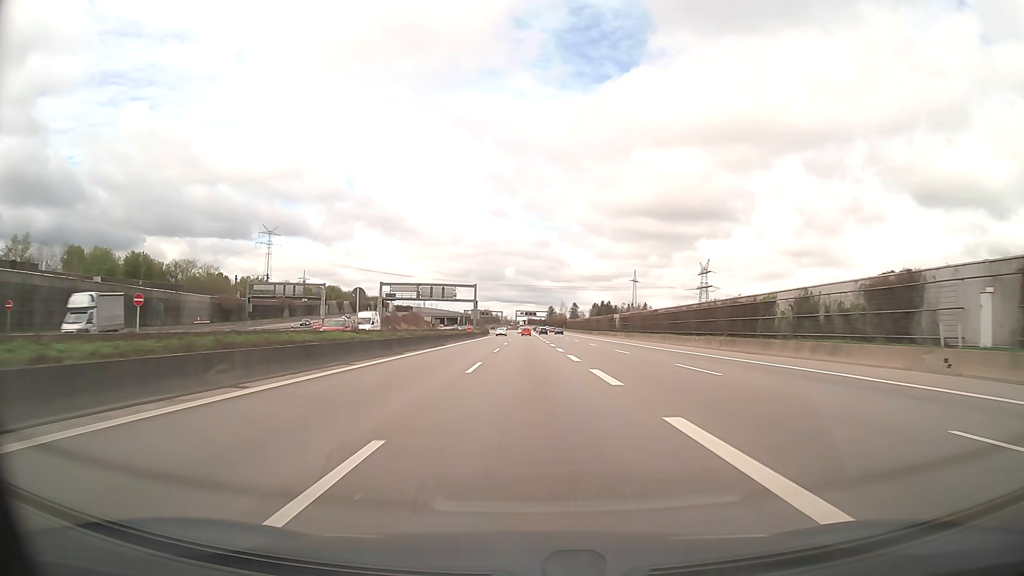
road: motorway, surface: asphalt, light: Day
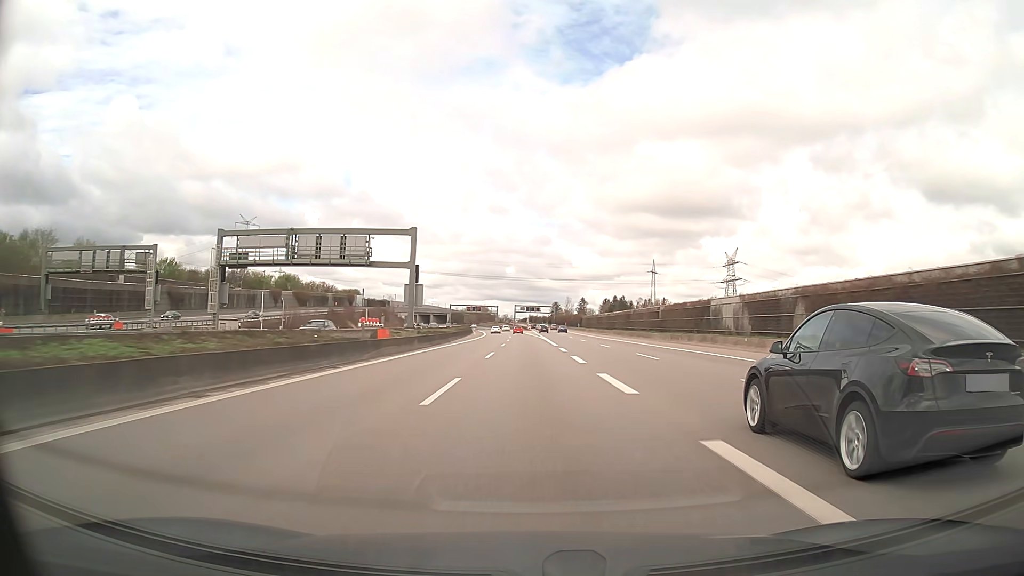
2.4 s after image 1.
(-0.1, +62.6) m; 0°
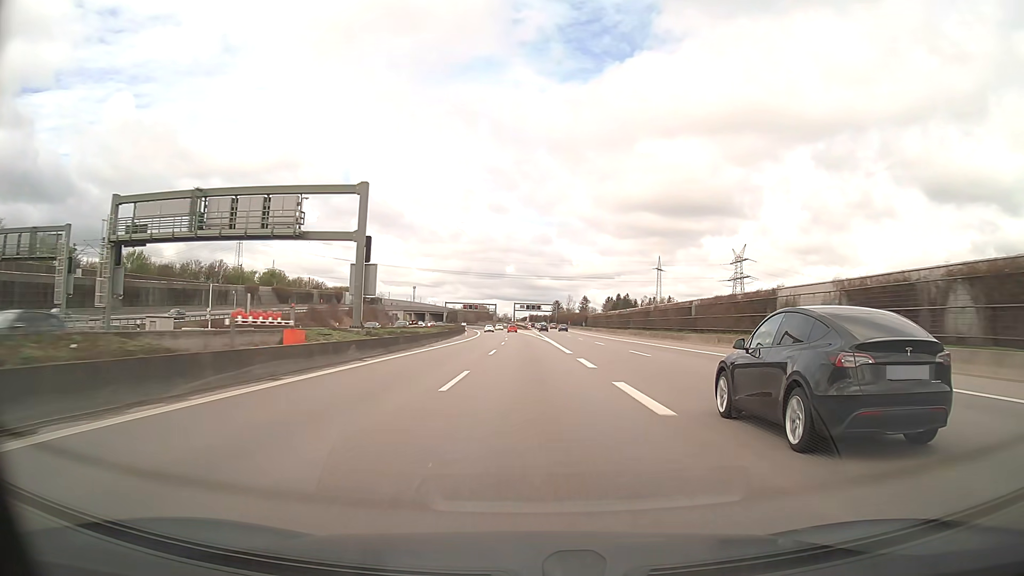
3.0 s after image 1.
(0.0, +15.7) m; 0°
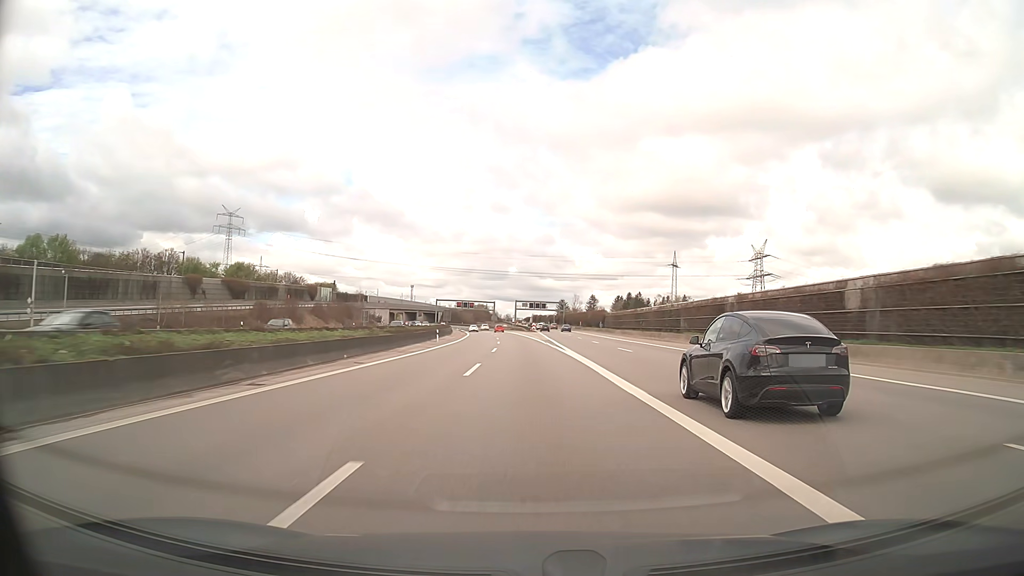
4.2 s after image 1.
(-0.1, +31.5) m; 0°
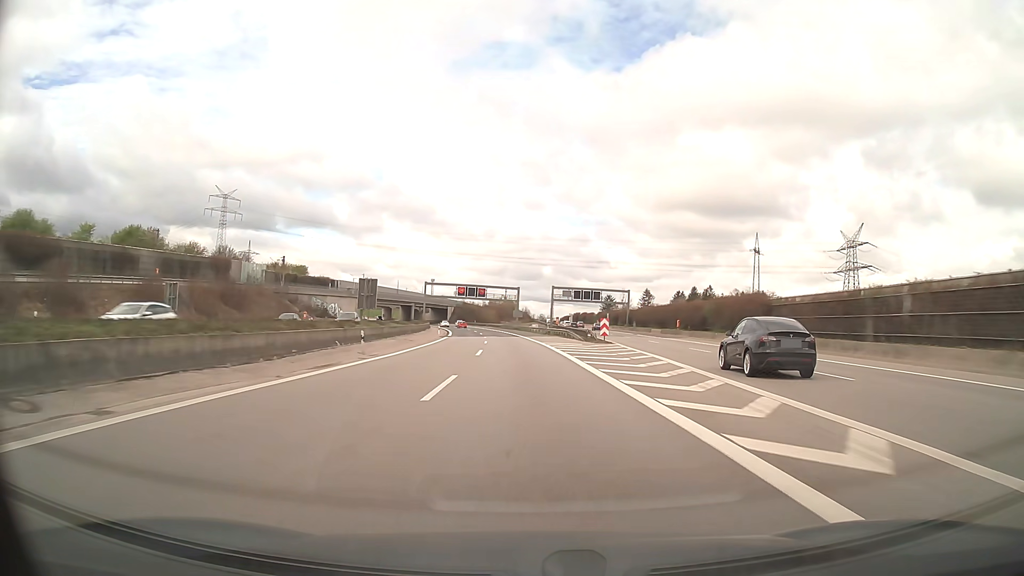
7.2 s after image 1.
(-1.7, +78.9) m; -3°
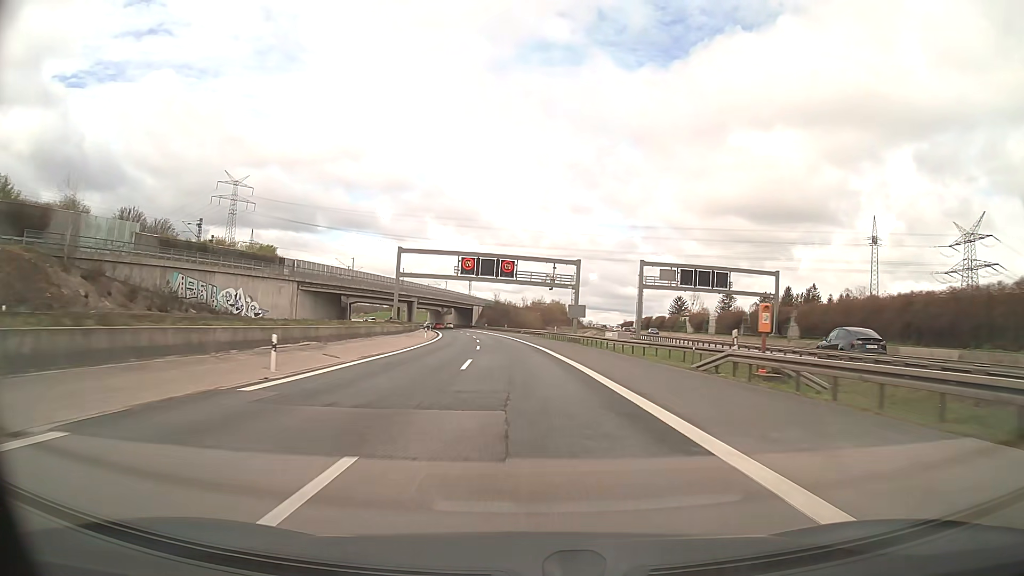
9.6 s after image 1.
(-2.0, +63.1) m; -4°
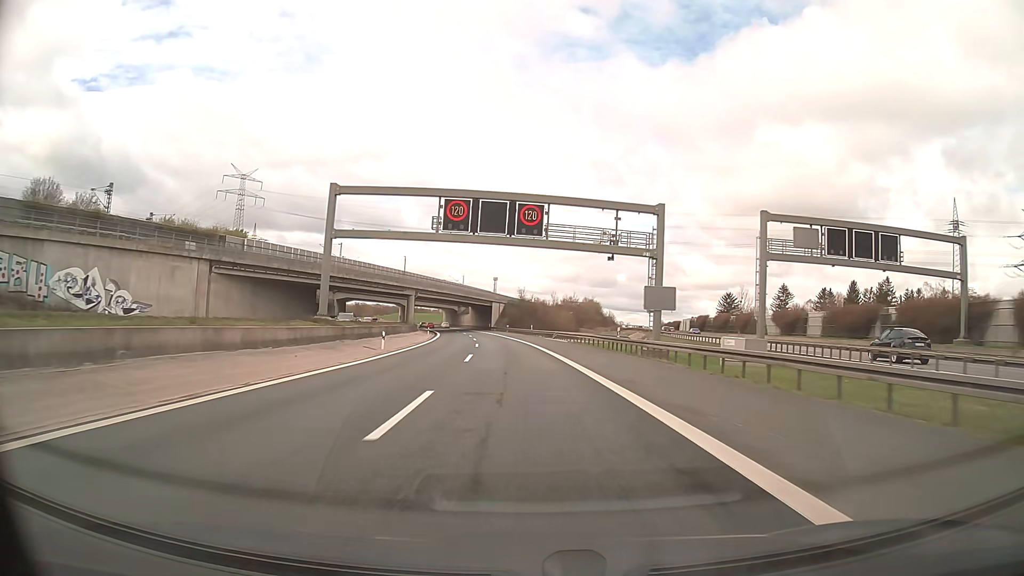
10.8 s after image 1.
(-0.6, +31.5) m; -2°
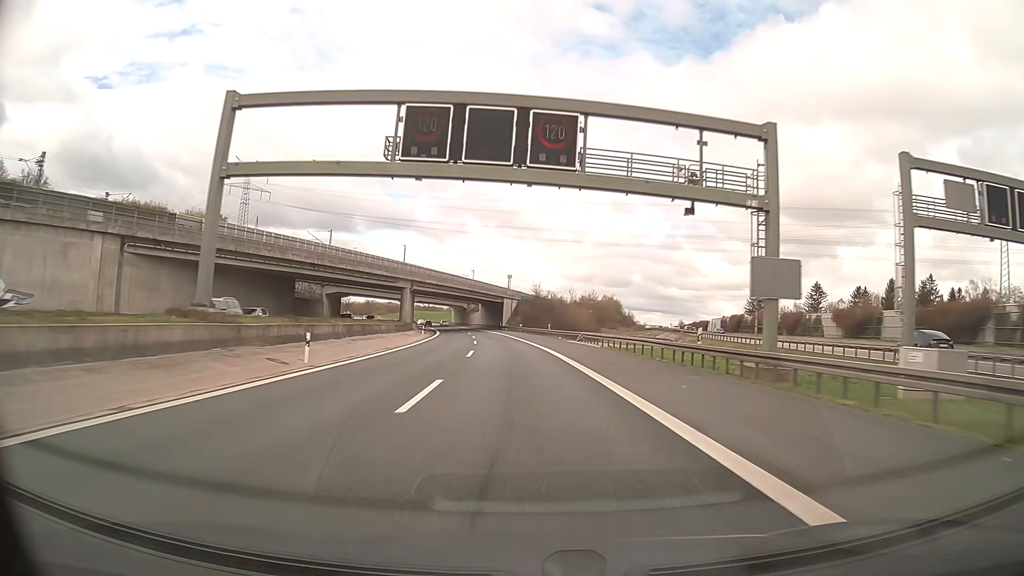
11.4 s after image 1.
(-0.1, +15.8) m; -1°
(0, +10) (0, +20) (-1, +30) (-1, +40) (-2, +50) (-3, +60) (-4, +70) (-5, +80) (-6, +90) (-7, +100) m
